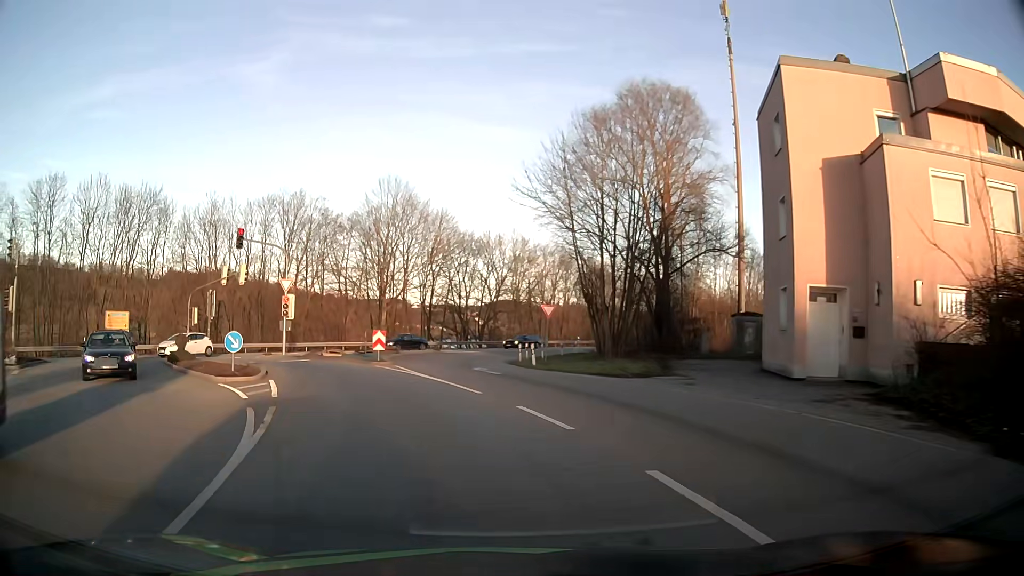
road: tertiary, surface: asphalt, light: Day
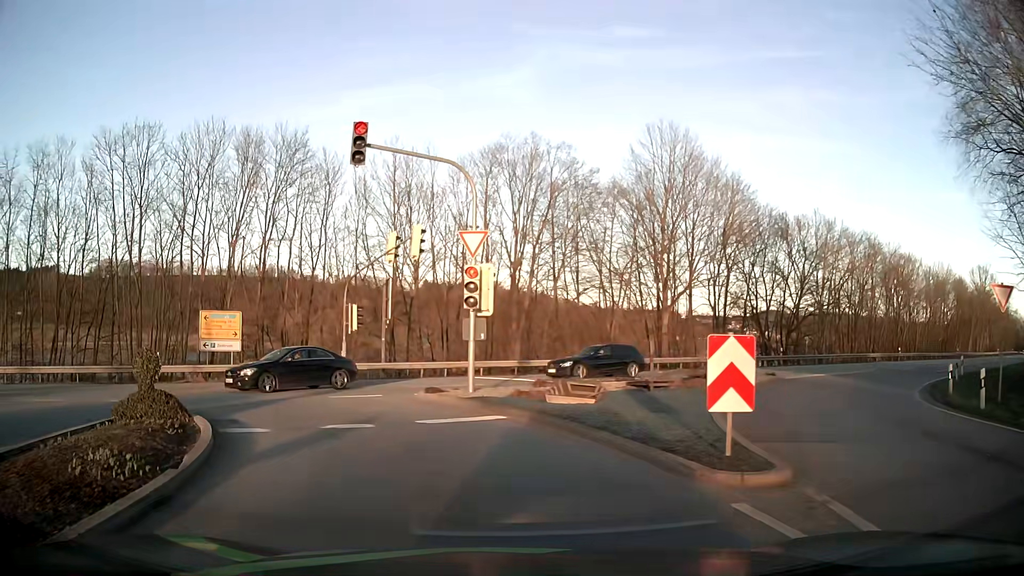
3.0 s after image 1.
(-3.7, +20.0) m; -22°
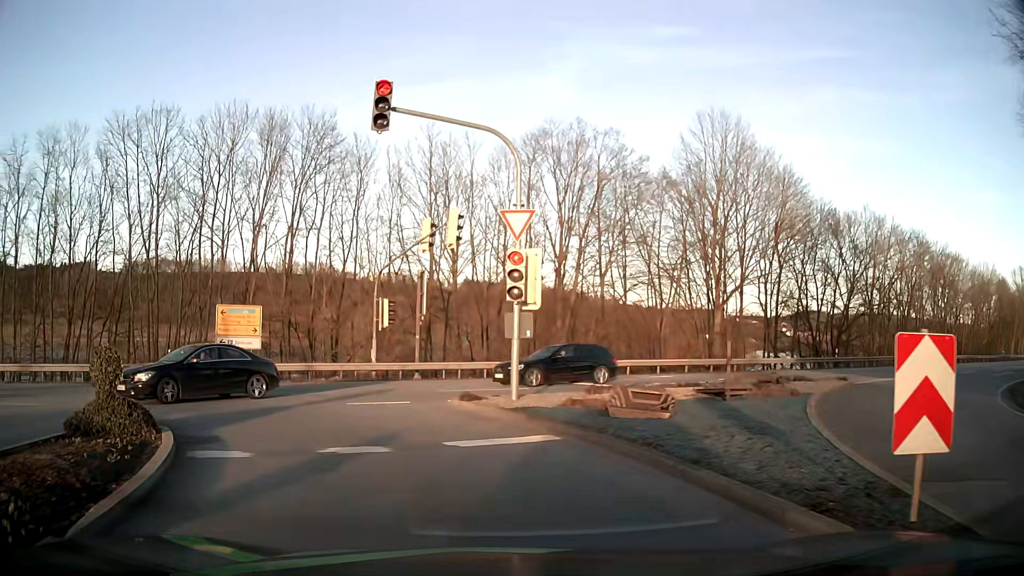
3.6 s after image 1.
(-0.1, +2.6) m; -4°
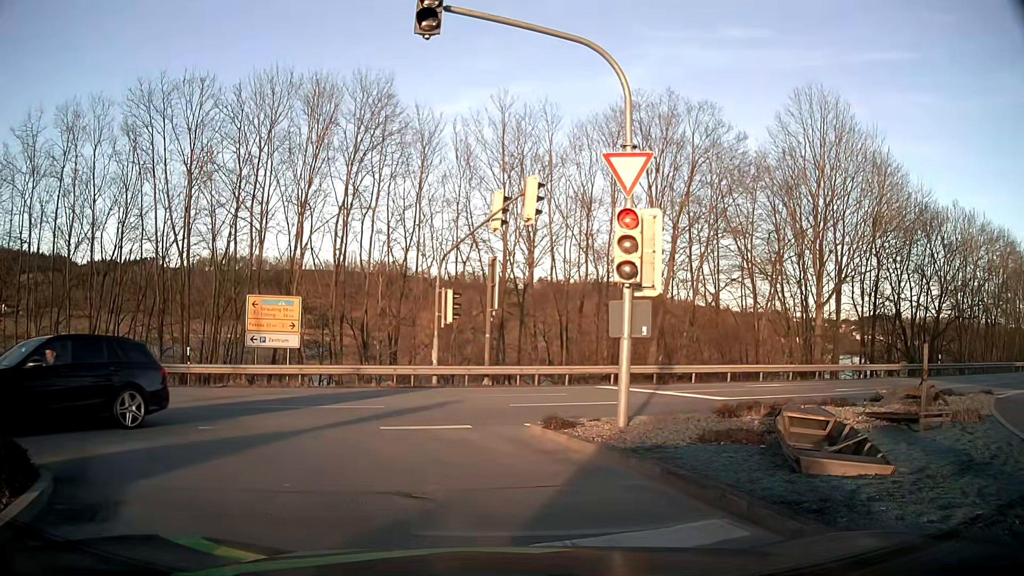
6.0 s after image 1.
(-0.2, +4.4) m; -6°
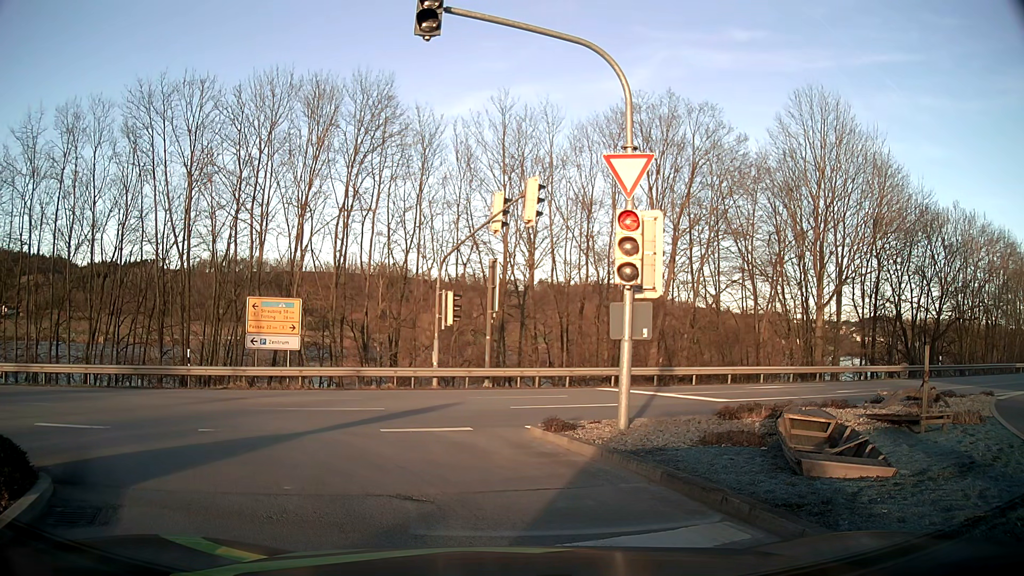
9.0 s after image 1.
(0.0, +0.1) m; 0°
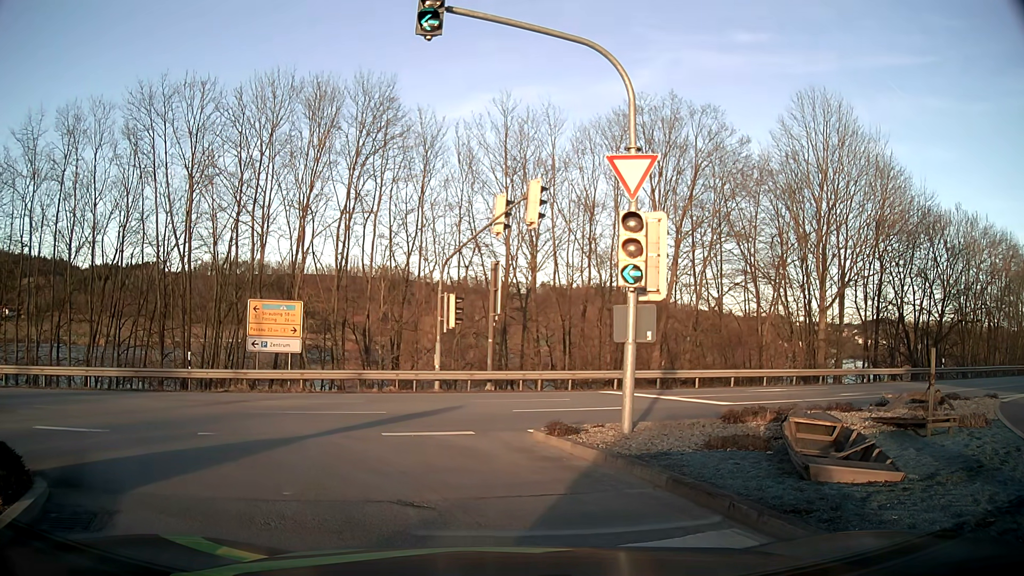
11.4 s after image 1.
(0.0, +0.1) m; 0°
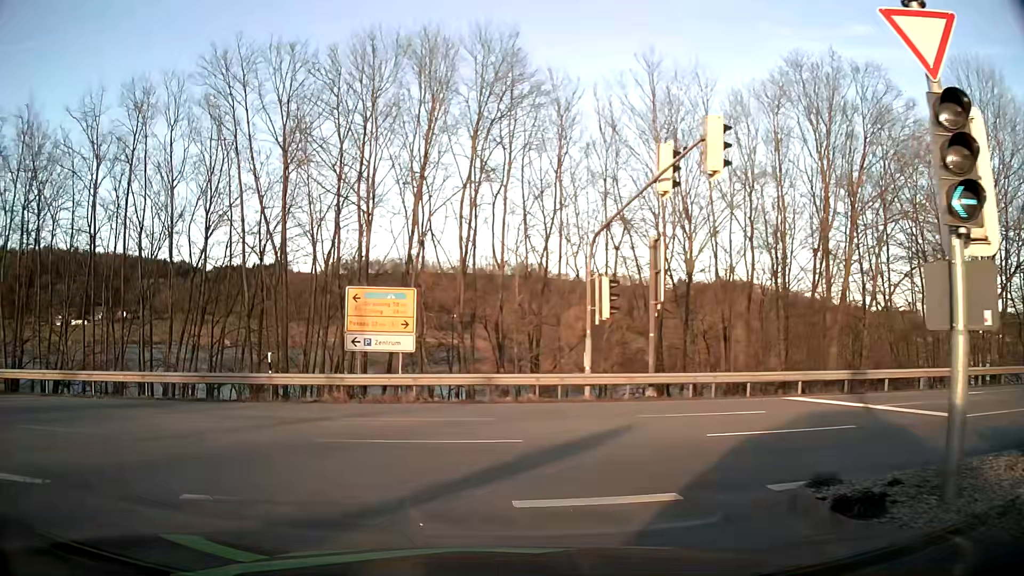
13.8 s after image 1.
(-0.5, +5.3) m; -10°
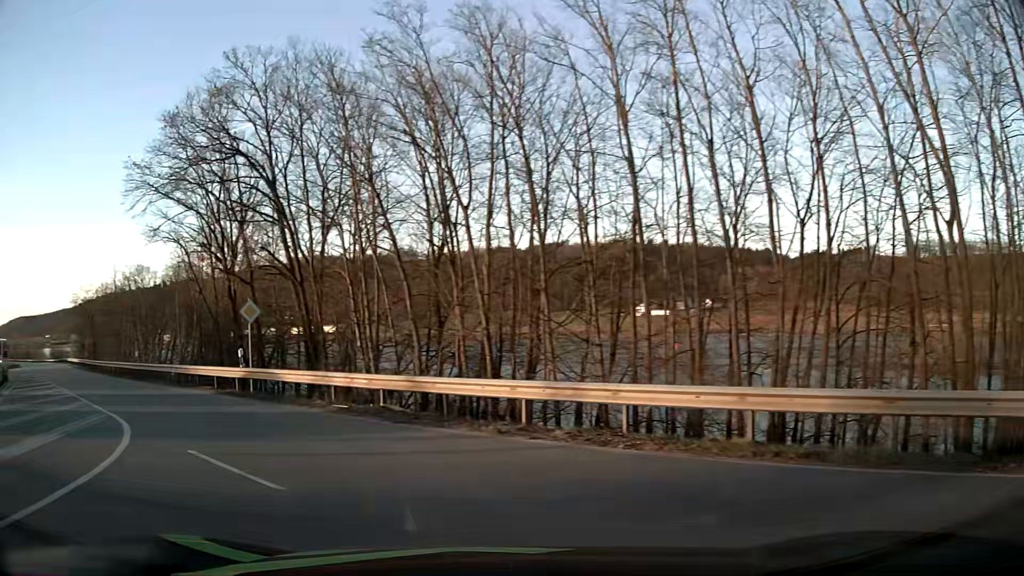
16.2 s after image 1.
(-4.7, +10.7) m; -50°
(-3, +9) (-10, +17) (-17, +24) (-24, +31) (-31, +38) (-38, +45) (-45, +53) (-51, +60) (-58, +67) (-65, +75) m
